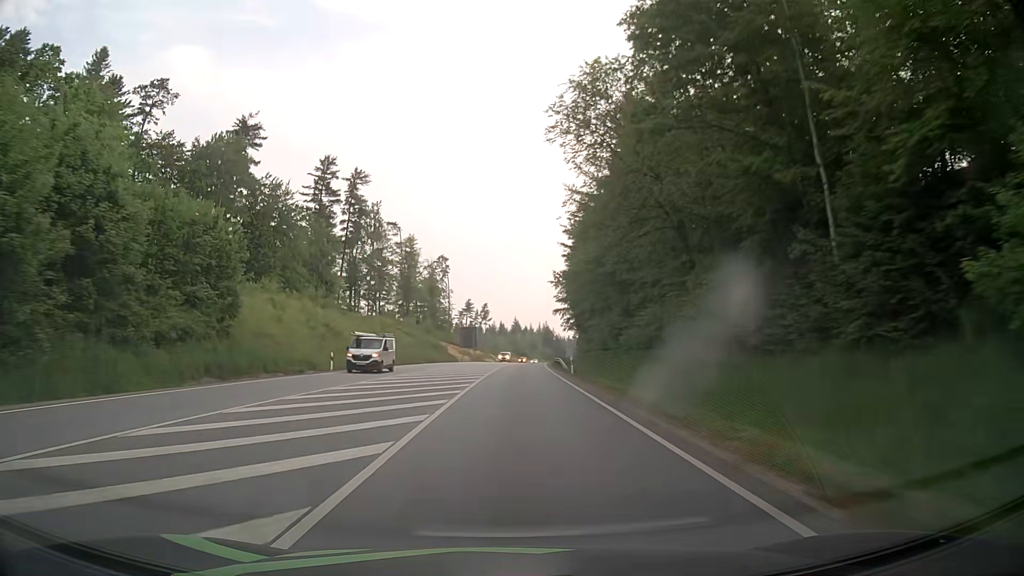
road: primary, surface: asphalt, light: Day
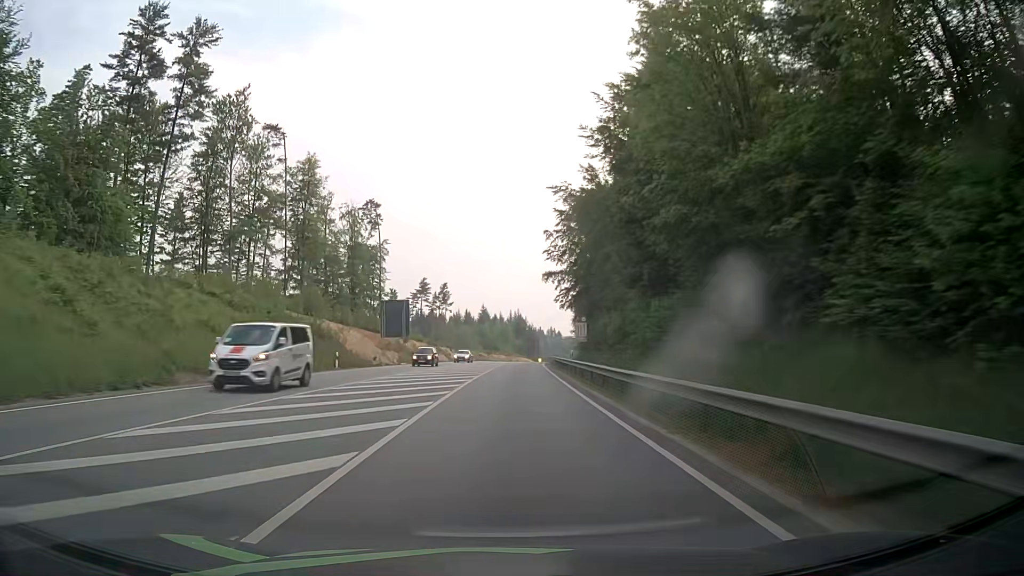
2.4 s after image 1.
(+1.4, +57.6) m; +3°
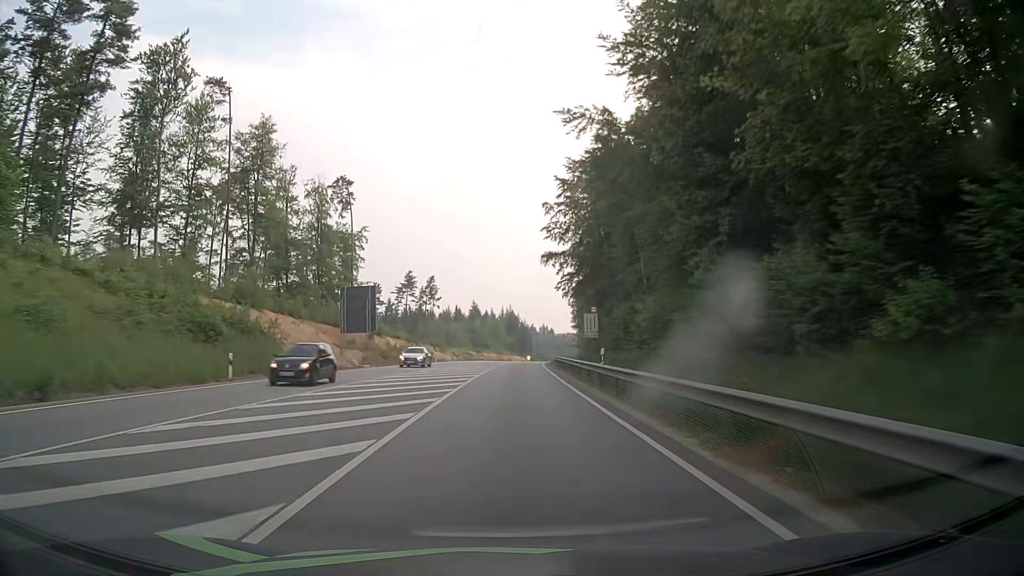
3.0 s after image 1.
(+0.1, +15.0) m; 0°
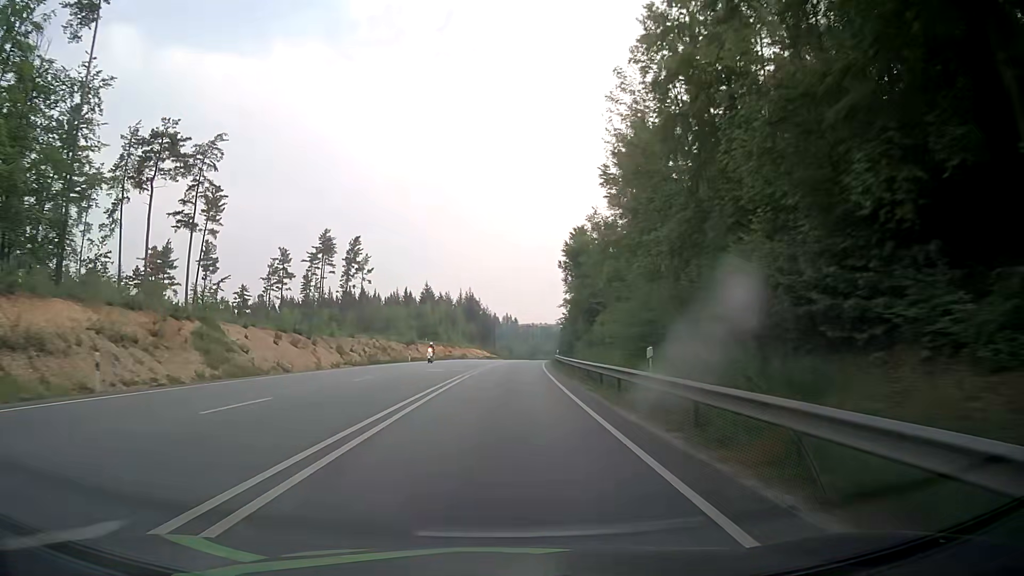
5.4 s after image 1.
(+2.1, +61.4) m; +4°
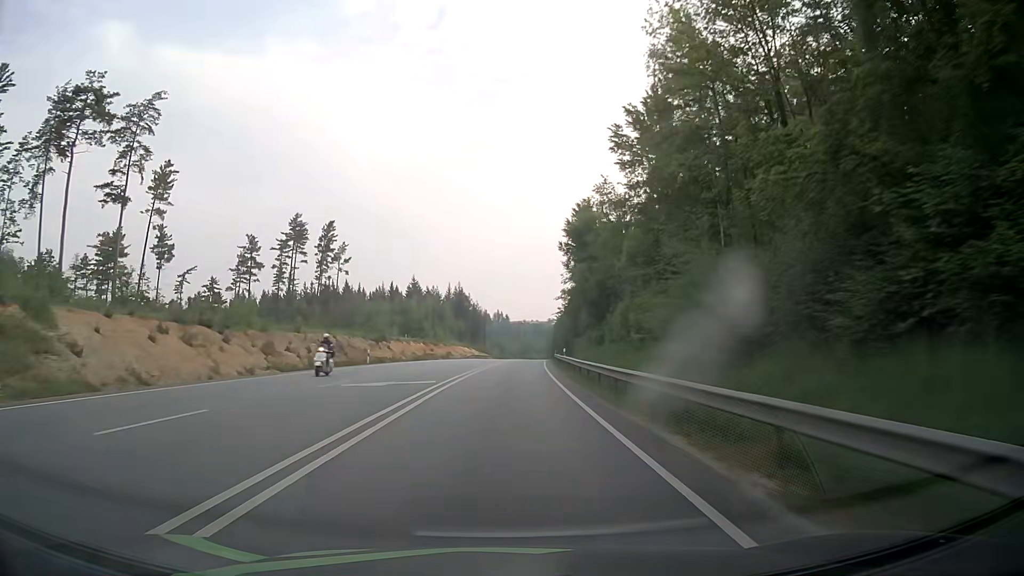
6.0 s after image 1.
(0.0, +15.6) m; +1°
